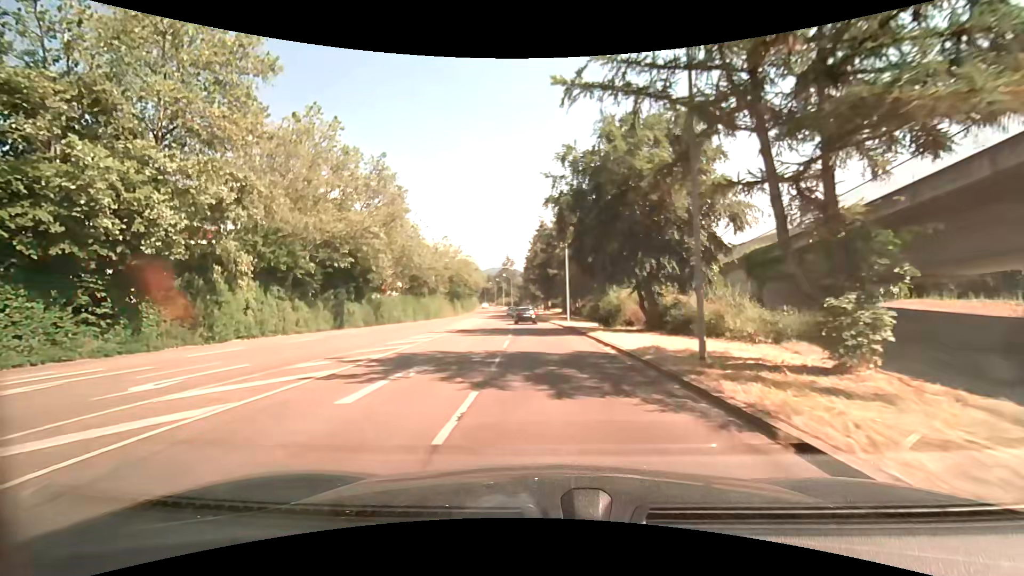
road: tertiary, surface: asphalt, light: Day
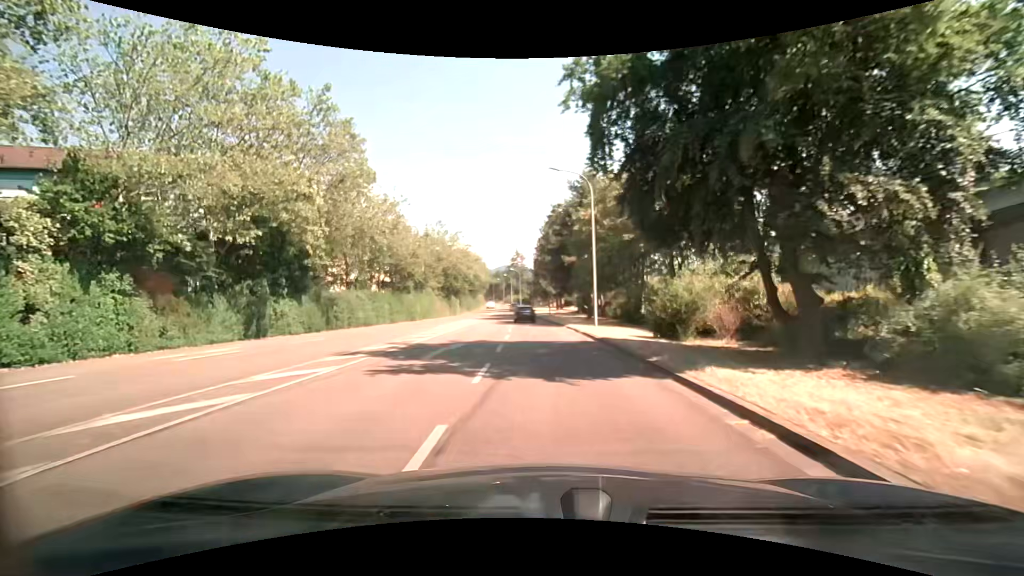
(-0.1, +14.3) m; -1°
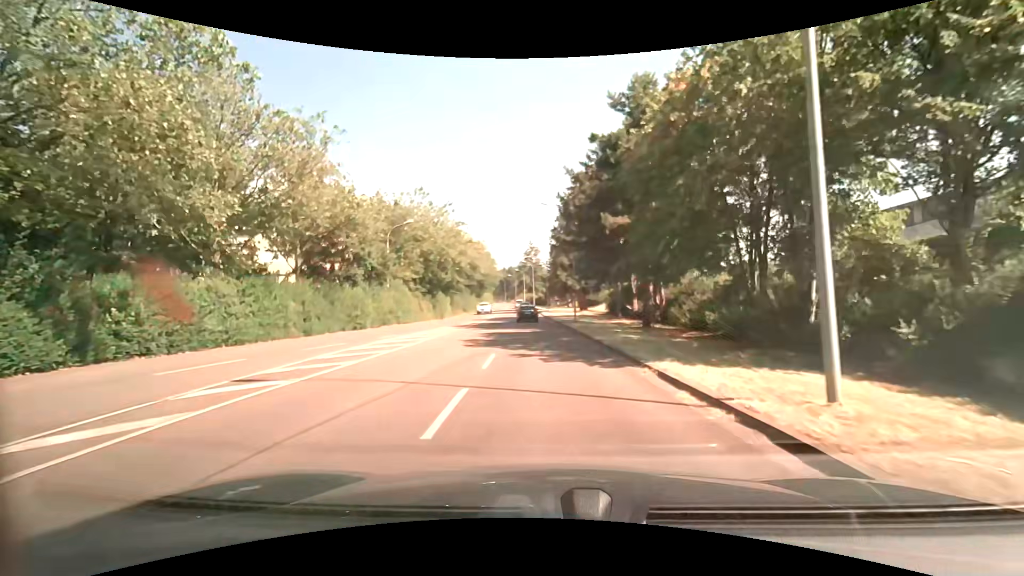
(-0.4, +21.5) m; -2°
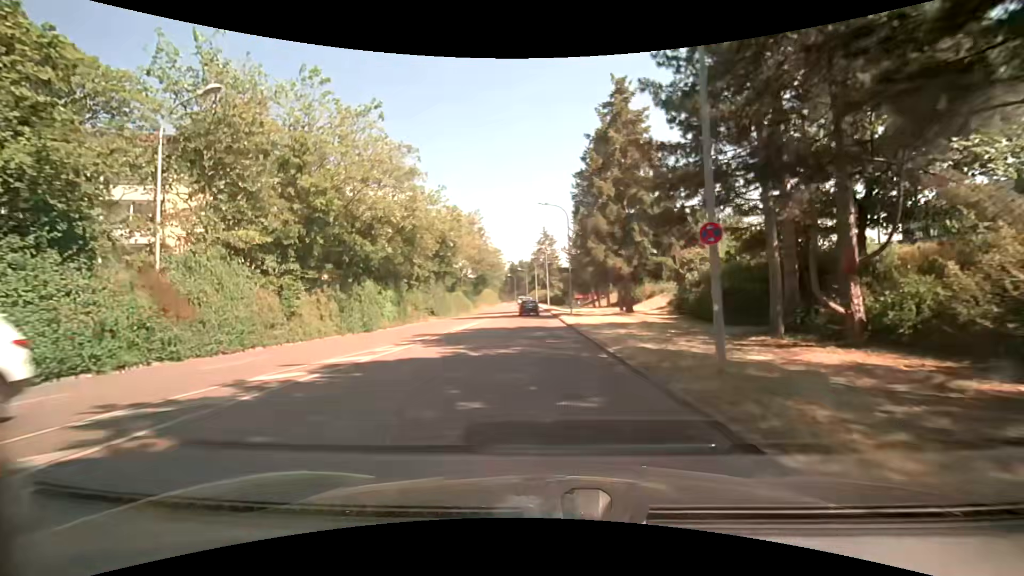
(-0.2, +28.7) m; -1°
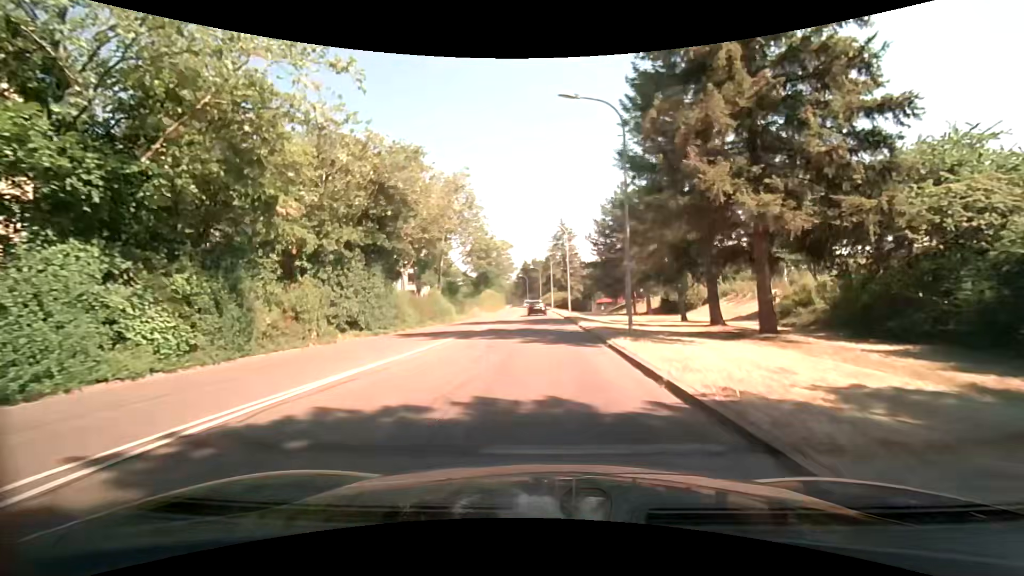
(-0.6, +21.5) m; -2°
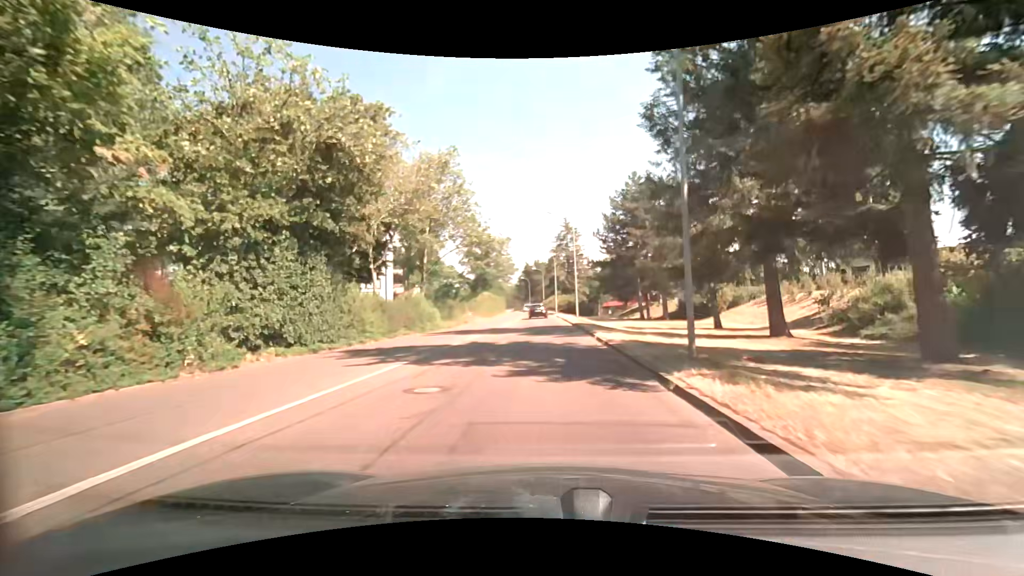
(0.0, +7.1) m; -1°
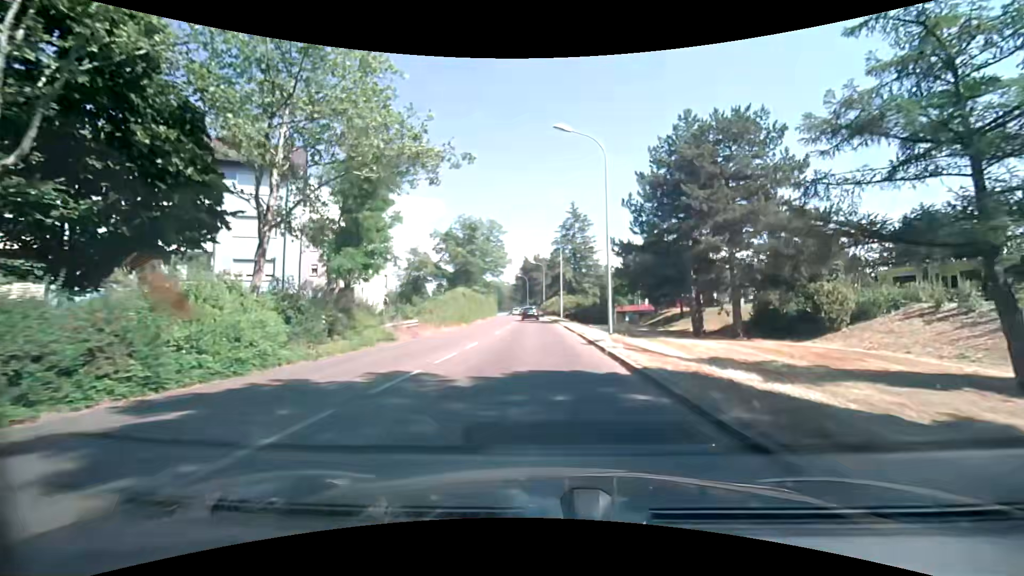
(+0.2, +21.2) m; 0°
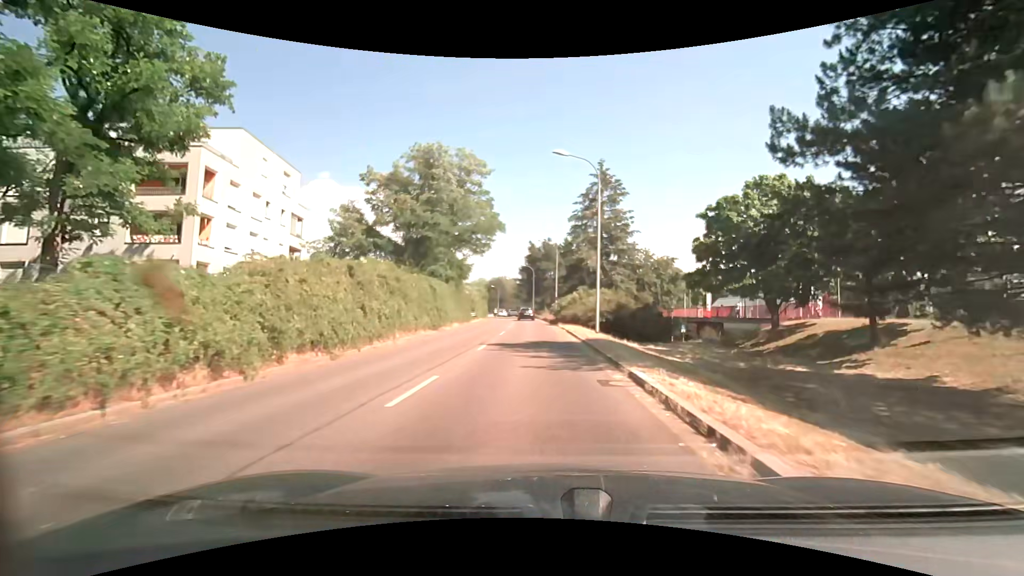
(-0.1, +28.3) m; 0°
(0, +10) (0, +20) (-1, +30) (-1, +40) (-2, +50) (-2, +60) (-3, +70) (-4, +80) (-5, +90) (-7, +100) m
